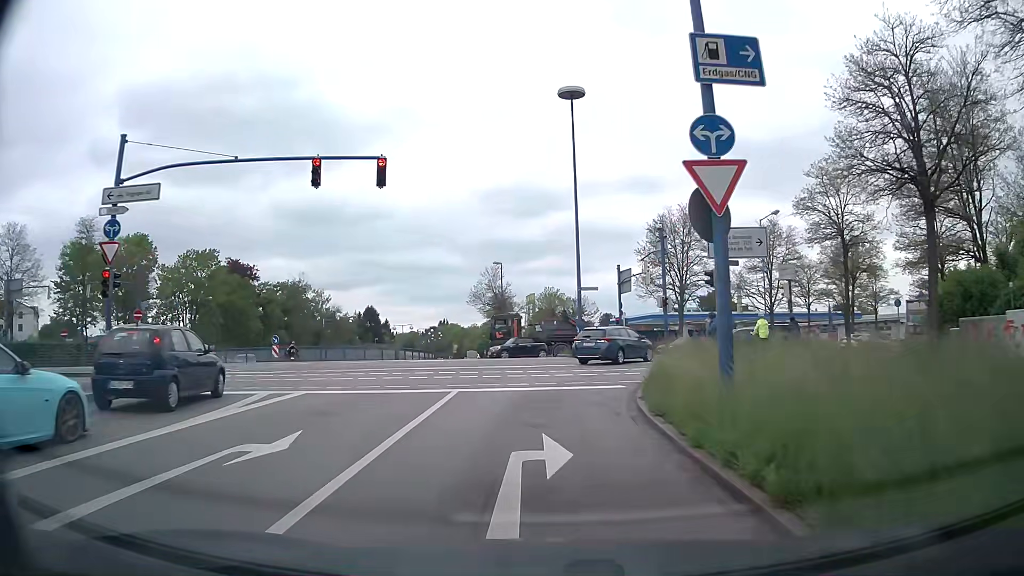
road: trunk_link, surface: asphalt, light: Day
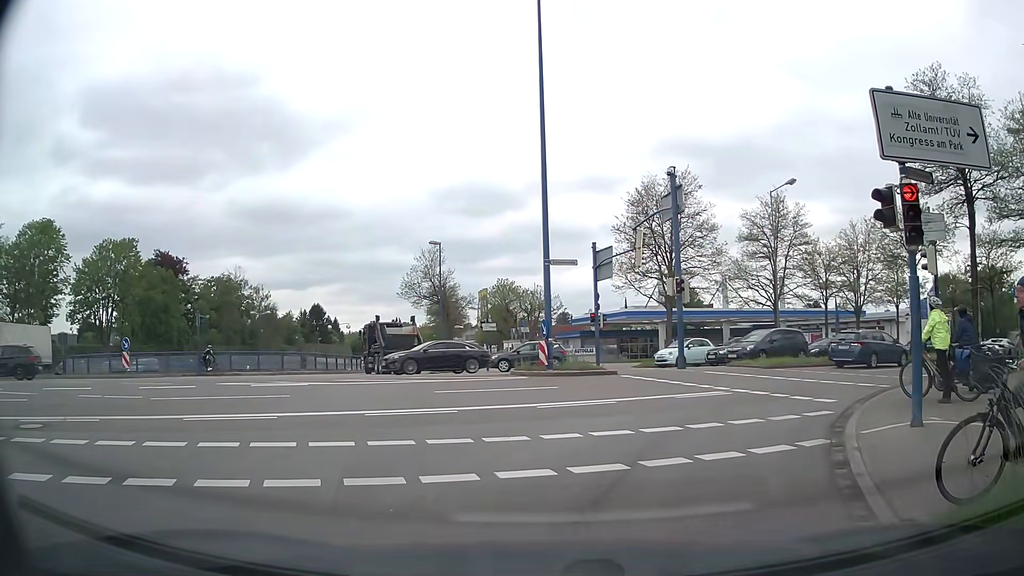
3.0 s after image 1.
(+0.2, +12.6) m; +3°
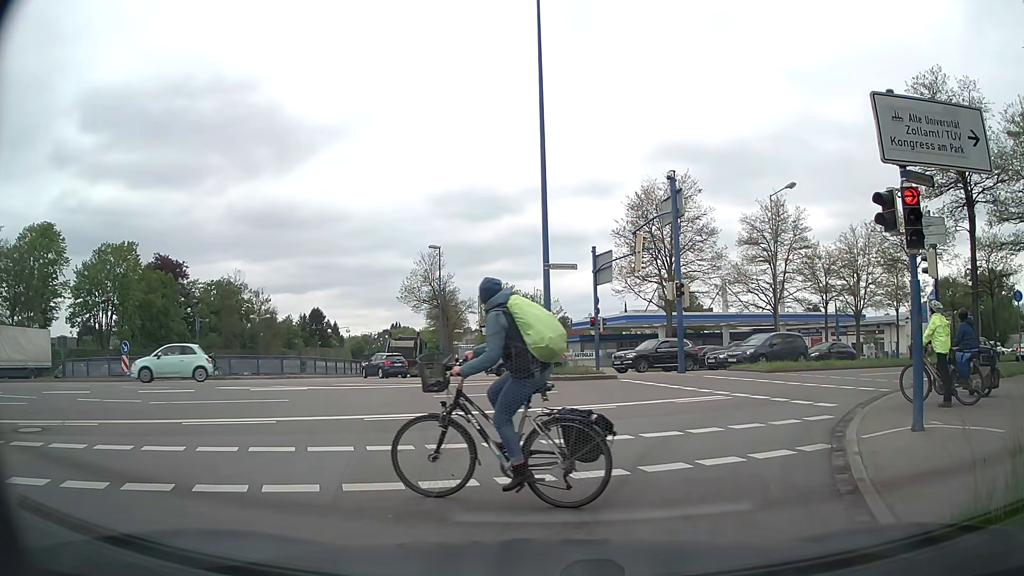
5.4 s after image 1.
(0.0, +0.1) m; 0°
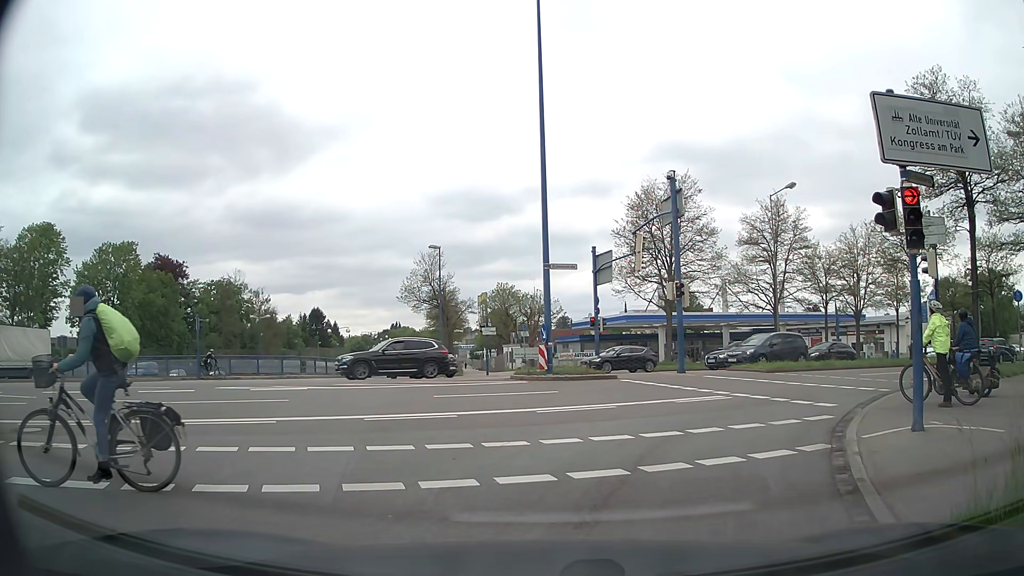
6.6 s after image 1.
(0.0, 0.0) m; 0°
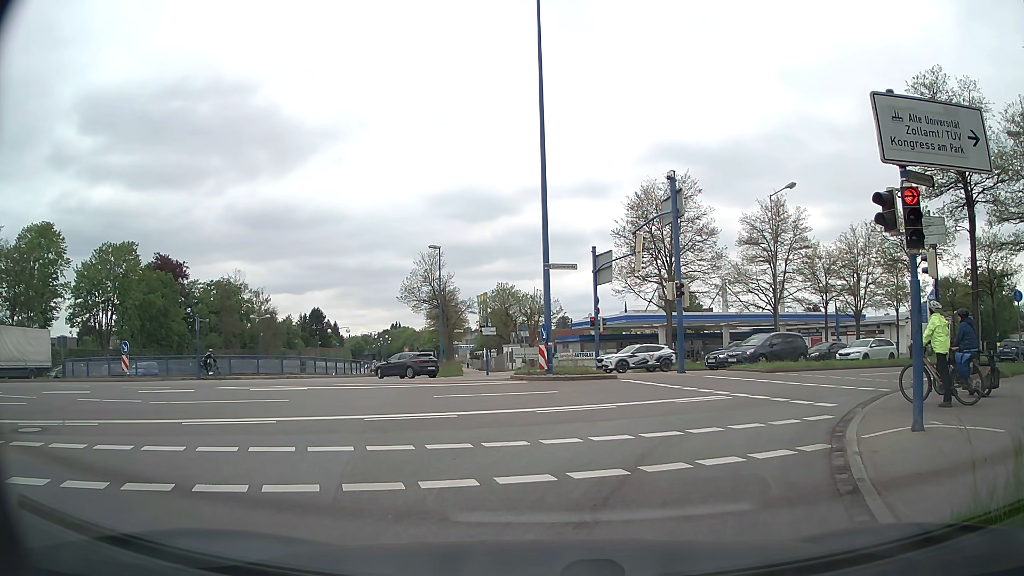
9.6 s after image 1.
(0.0, 0.0) m; 0°
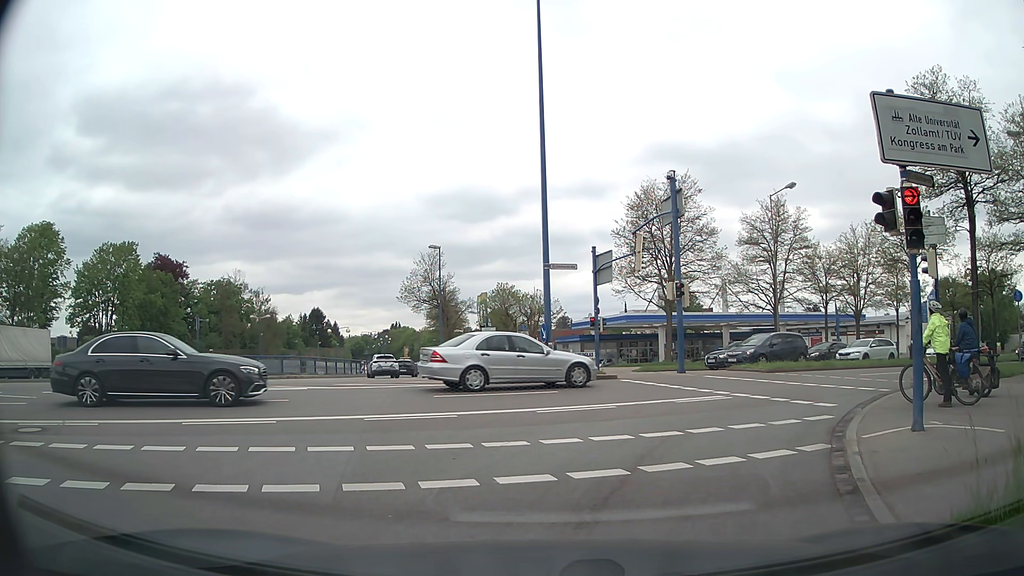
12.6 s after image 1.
(0.0, 0.0) m; 0°
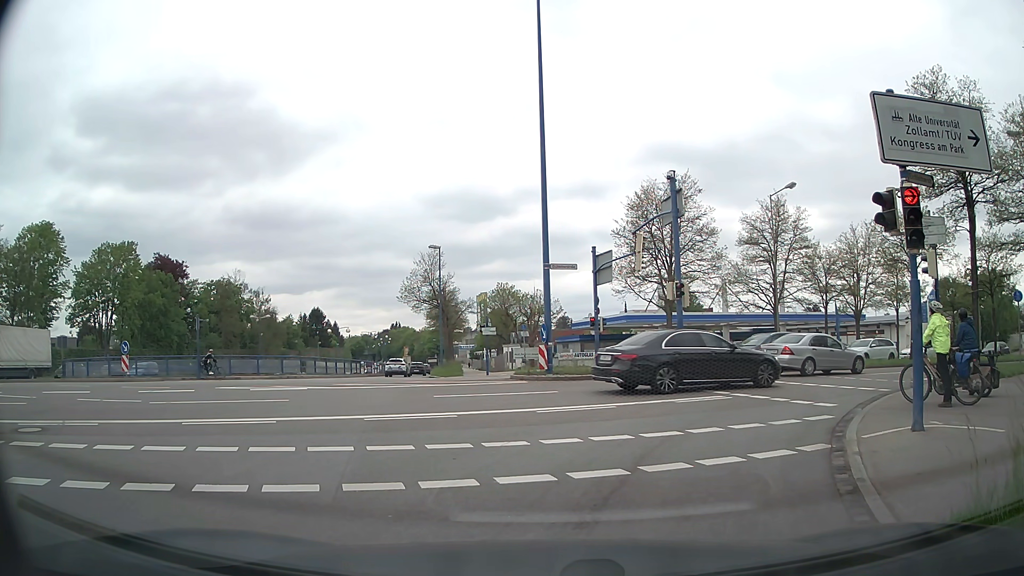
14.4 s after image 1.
(0.0, 0.0) m; 0°
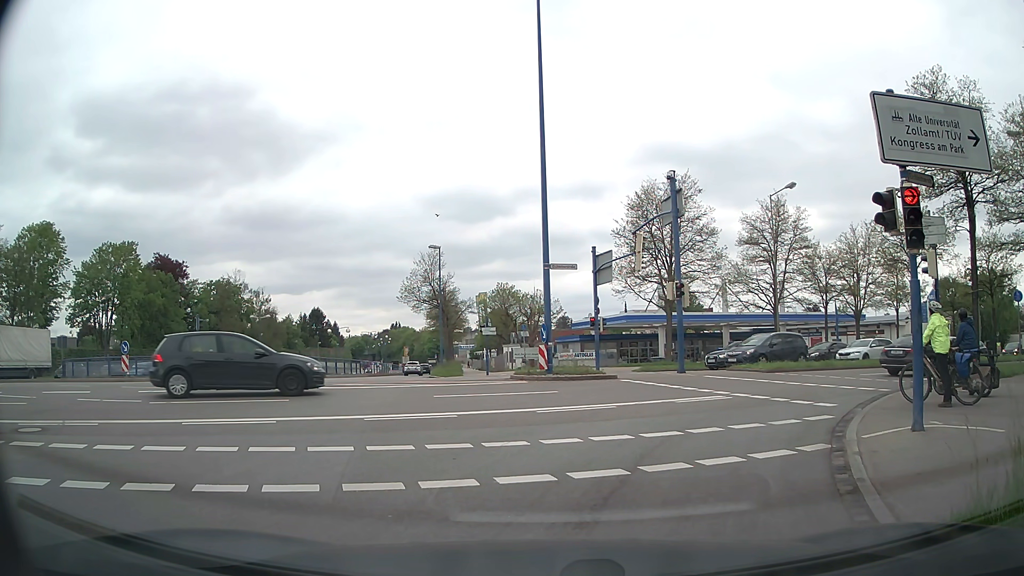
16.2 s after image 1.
(0.0, 0.0) m; 0°
(+1, +10) (+6, +18) (+14, +25) (+22, +31) (+31, +36) (+39, +41) (+47, +46) (+56, +52) (+64, +58) (+72, +64) m
